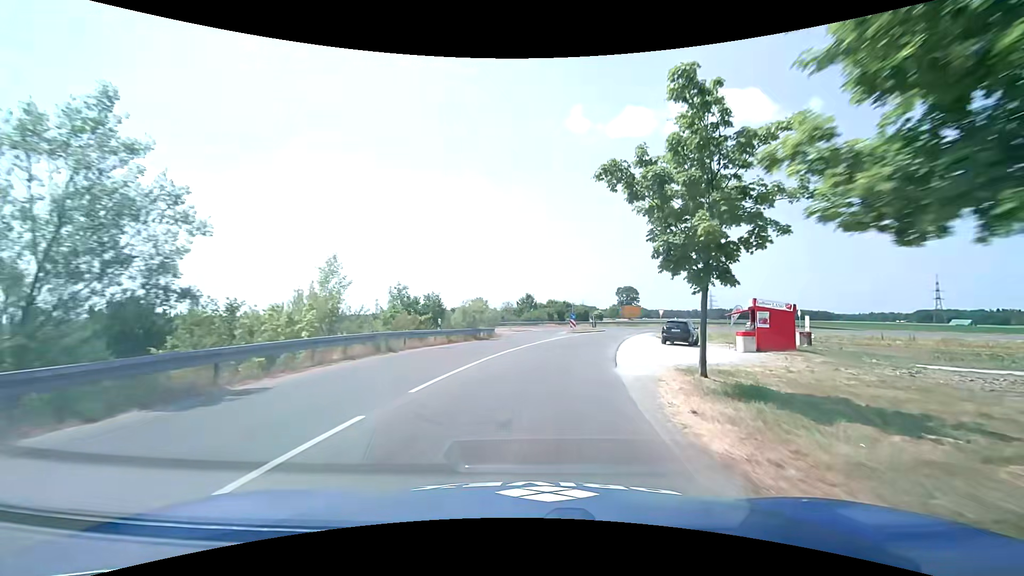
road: tertiary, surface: asphalt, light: Day
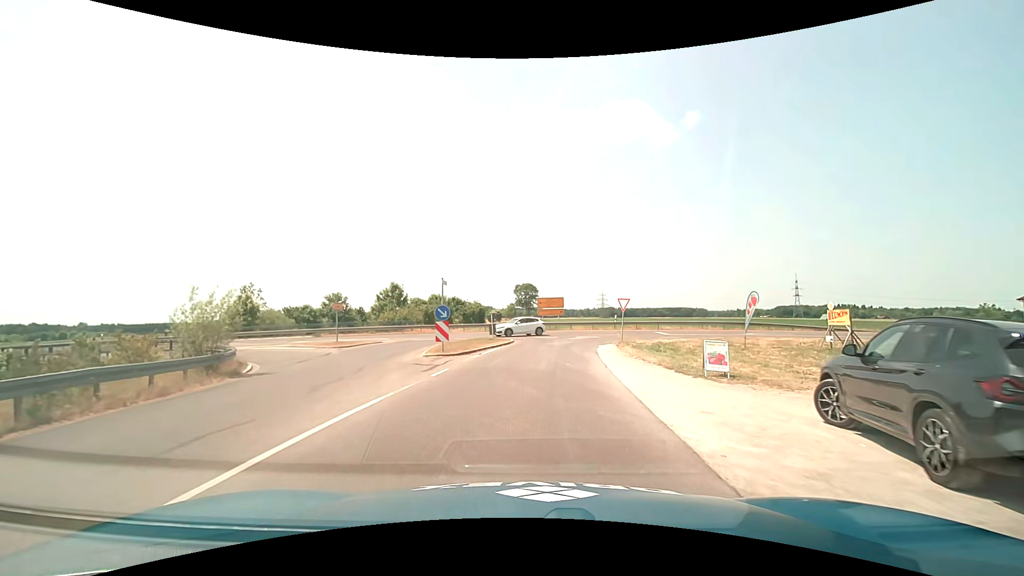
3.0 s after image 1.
(+2.9, +27.9) m; +11°
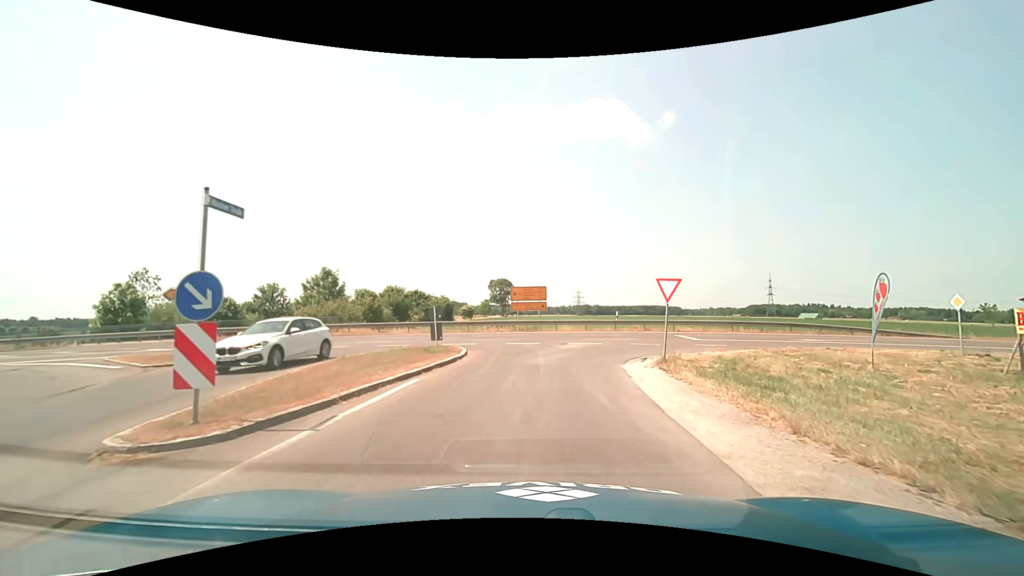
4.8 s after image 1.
(+0.3, +12.5) m; +3°
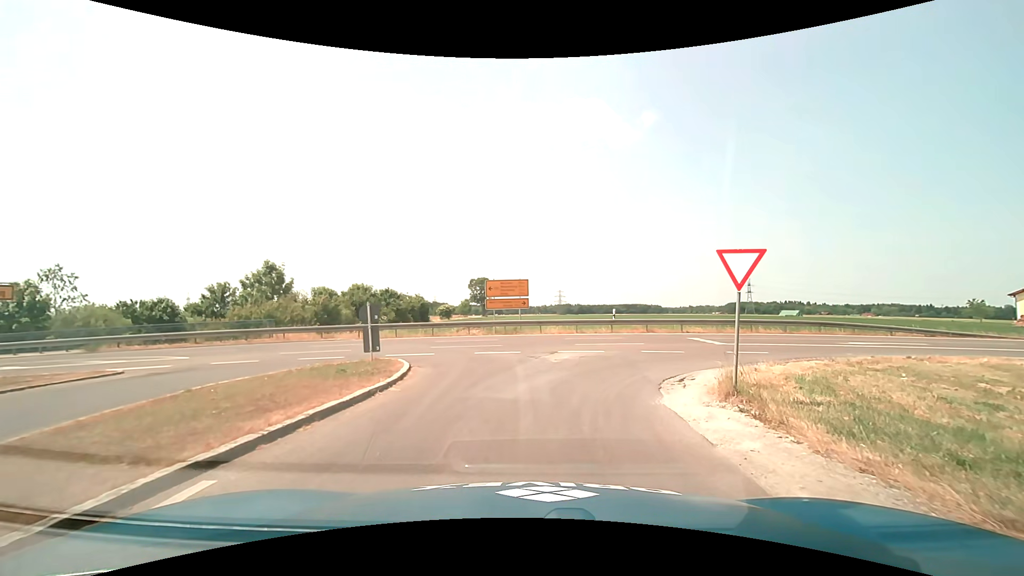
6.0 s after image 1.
(+0.1, +6.0) m; +3°
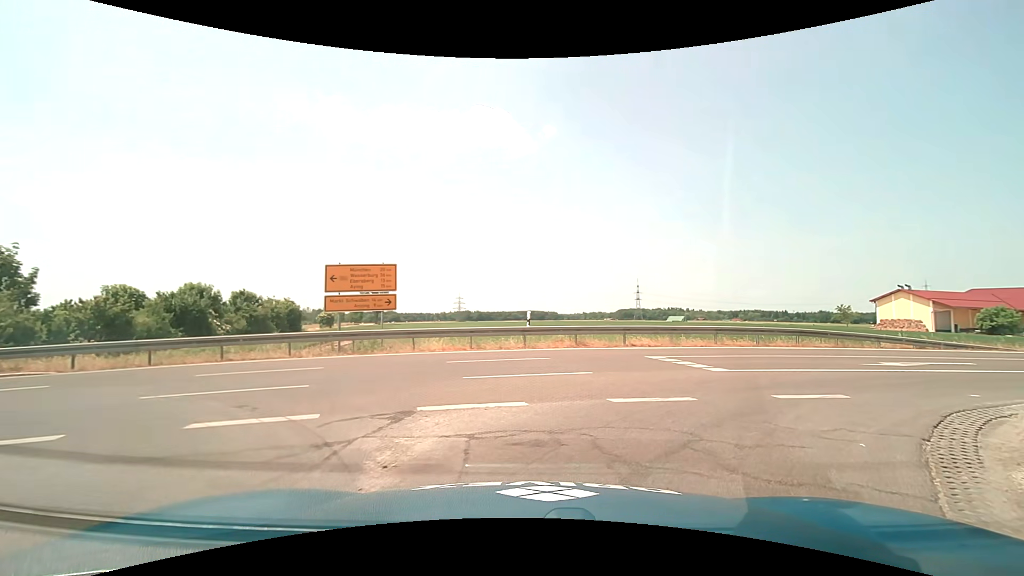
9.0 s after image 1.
(+0.7, +10.4) m; +10°
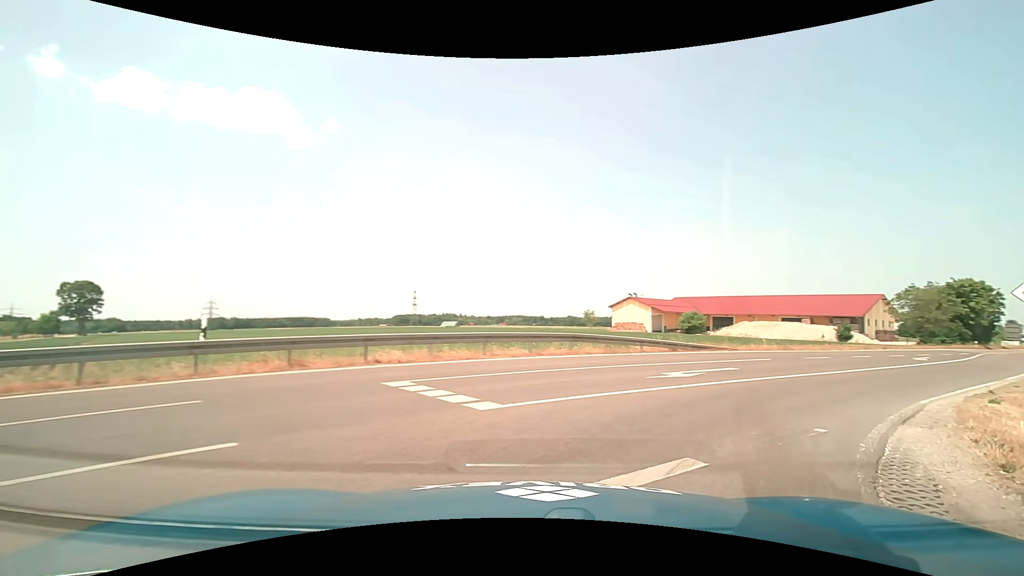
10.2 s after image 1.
(+1.3, +5.7) m; +26°
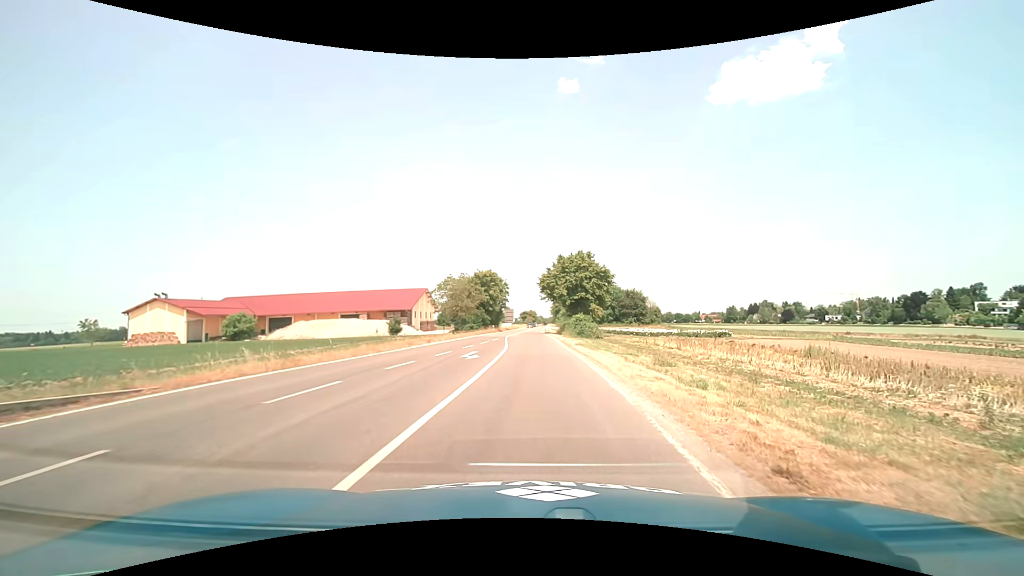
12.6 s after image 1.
(+8.0, +14.6) m; +46°
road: secondary
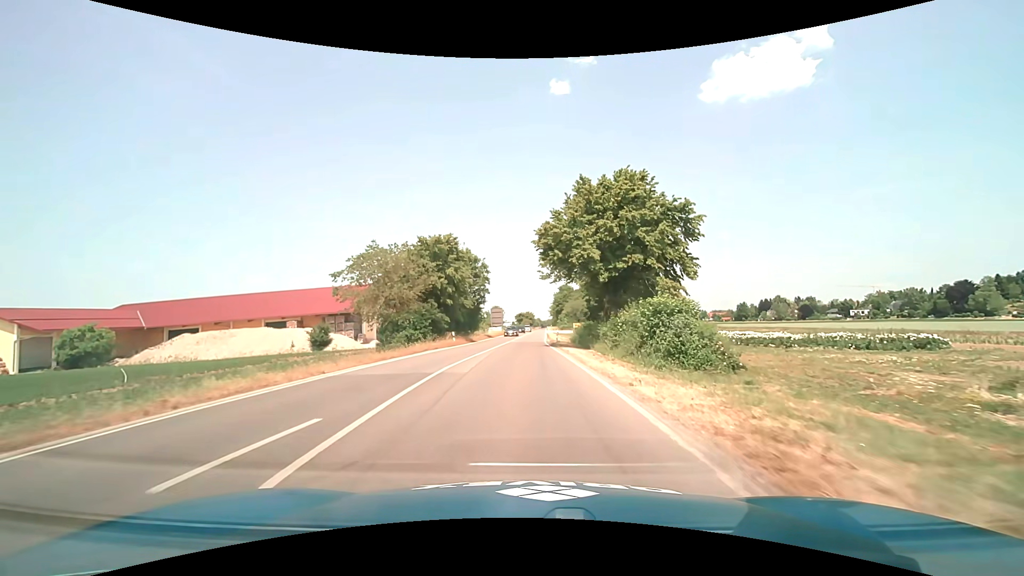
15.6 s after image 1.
(+0.1, +35.1) m; -1°
(0, +10) (0, +20) (0, +30) (0, +40) (+1, +50) (+1, +60) (+1, +70) (+1, +80) (+2, +90) (+2, +100) m
